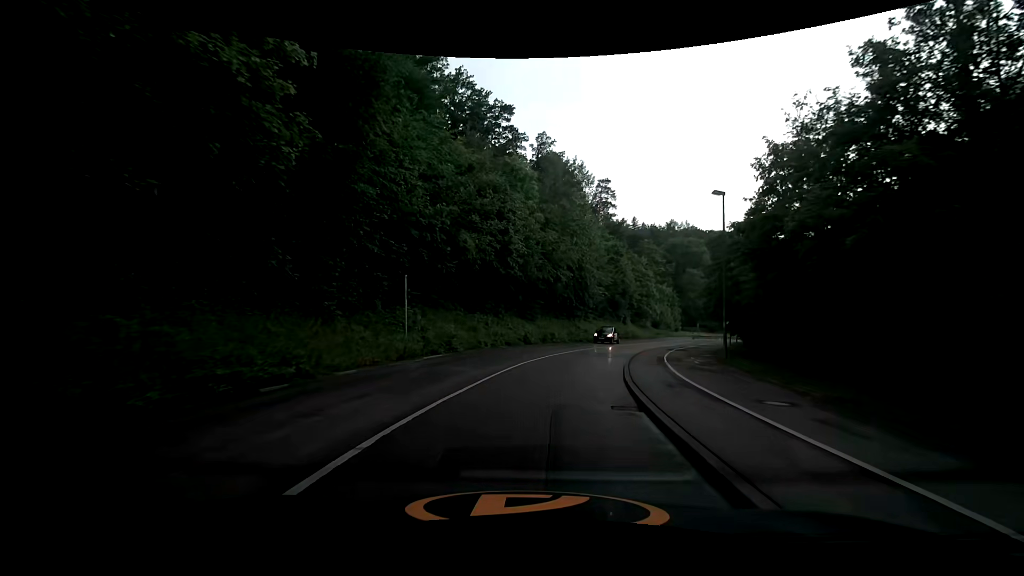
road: secondary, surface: asphalt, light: Day
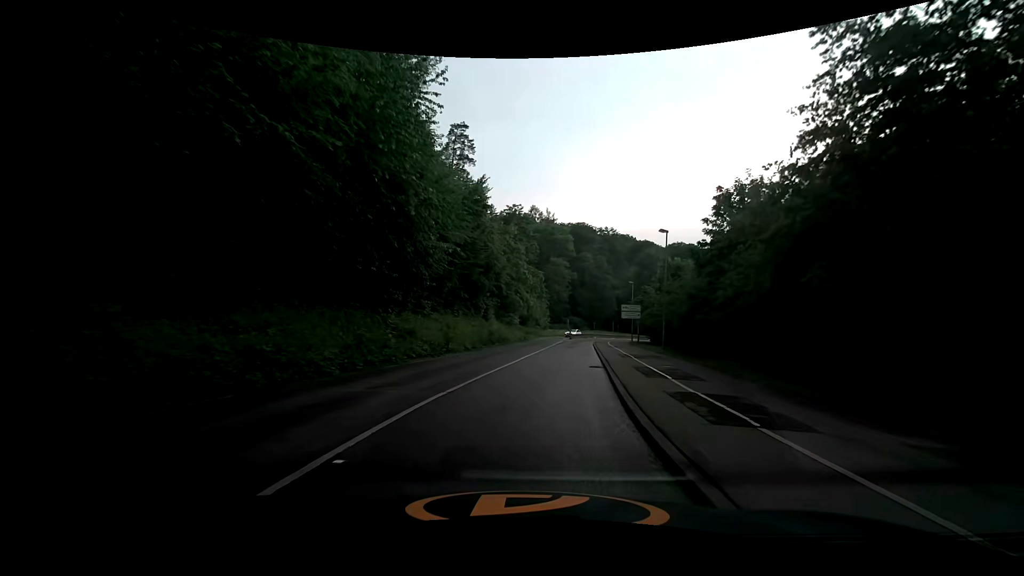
(+4.0, +27.3) m; +17°
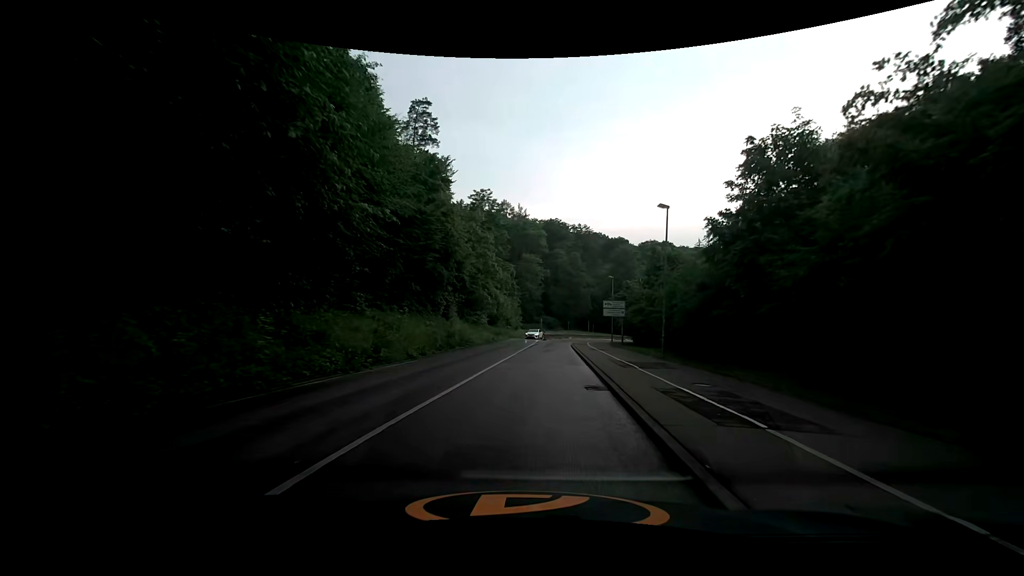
(+0.1, +7.0) m; +2°
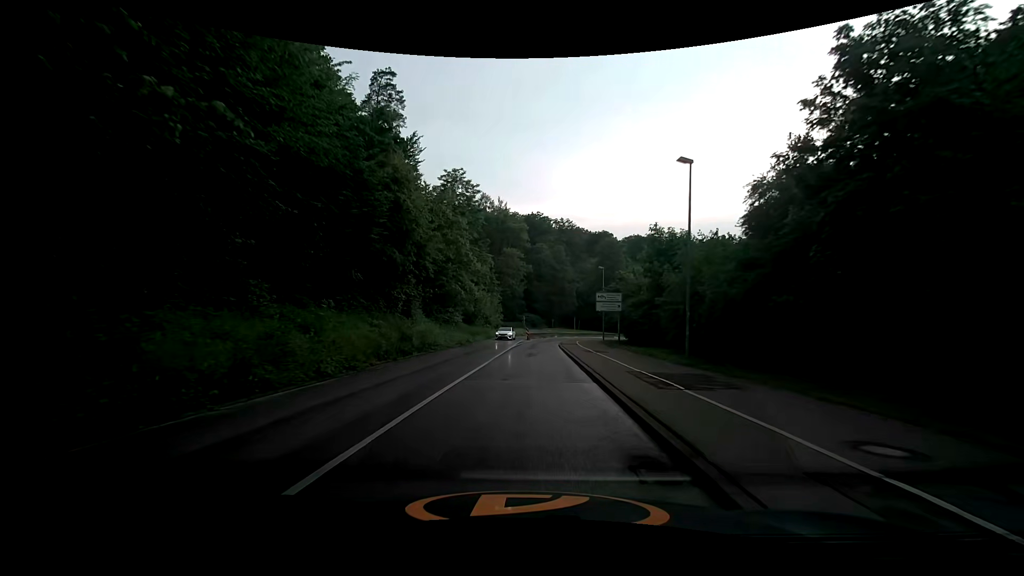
(+0.3, +7.0) m; +3°
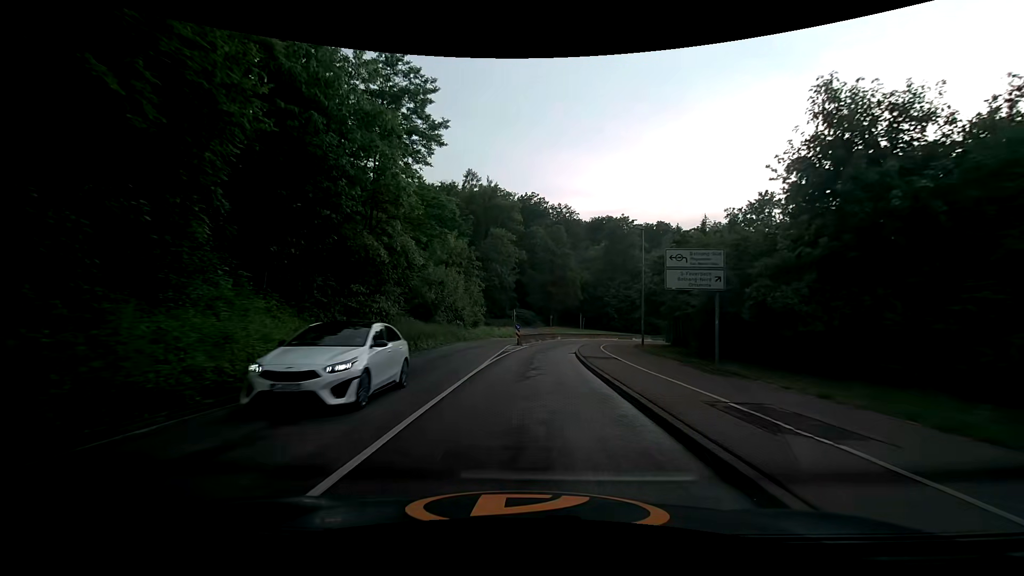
(+0.2, +21.4) m; +1°
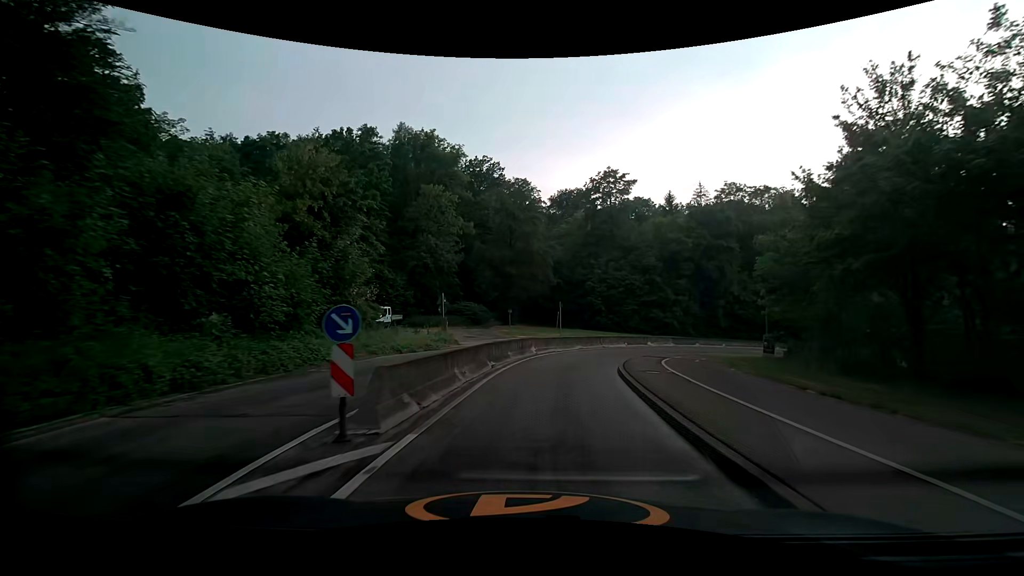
(+0.7, +28.4) m; +6°
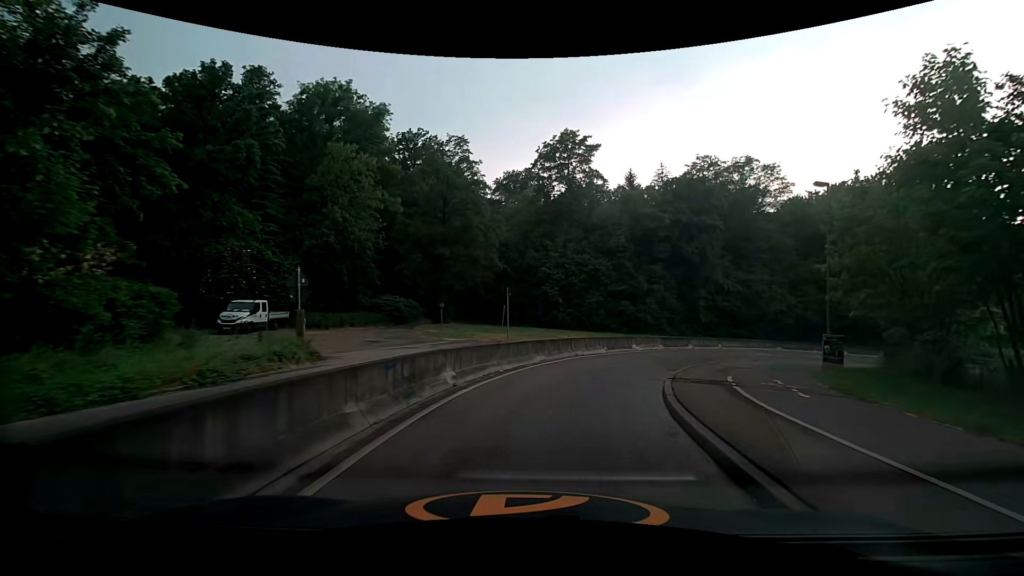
(+0.5, +13.3) m; +6°
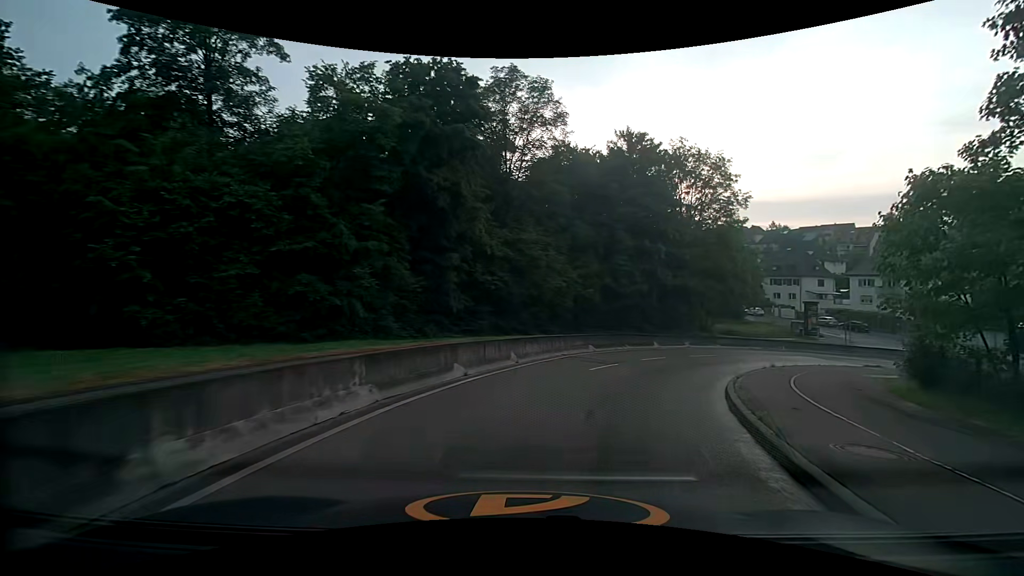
(+5.7, +23.9) m; +30°
(+1, +10) (+5, +19) (+11, +27) (+19, +33) (+28, +38) (+37, +40) (+47, +40) (+57, +38) (+66, +33) (+75, +28) m
